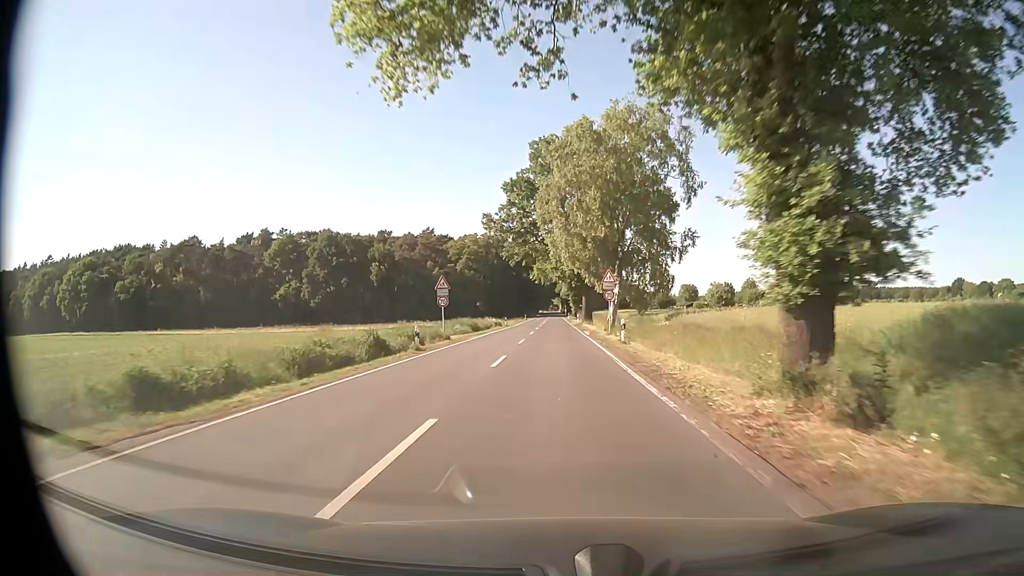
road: secondary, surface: asphalt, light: Day
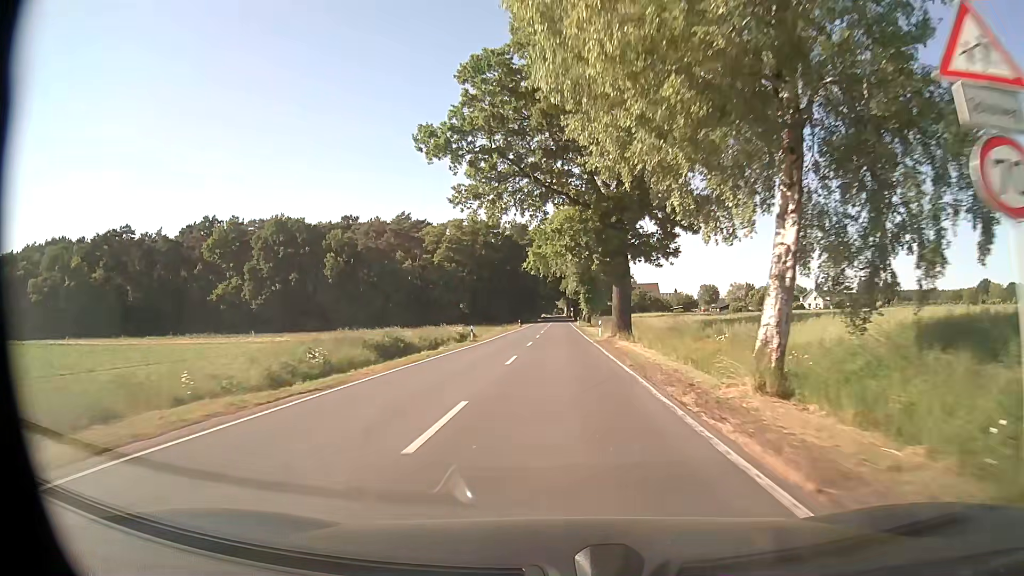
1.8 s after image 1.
(-0.1, +33.8) m; 0°
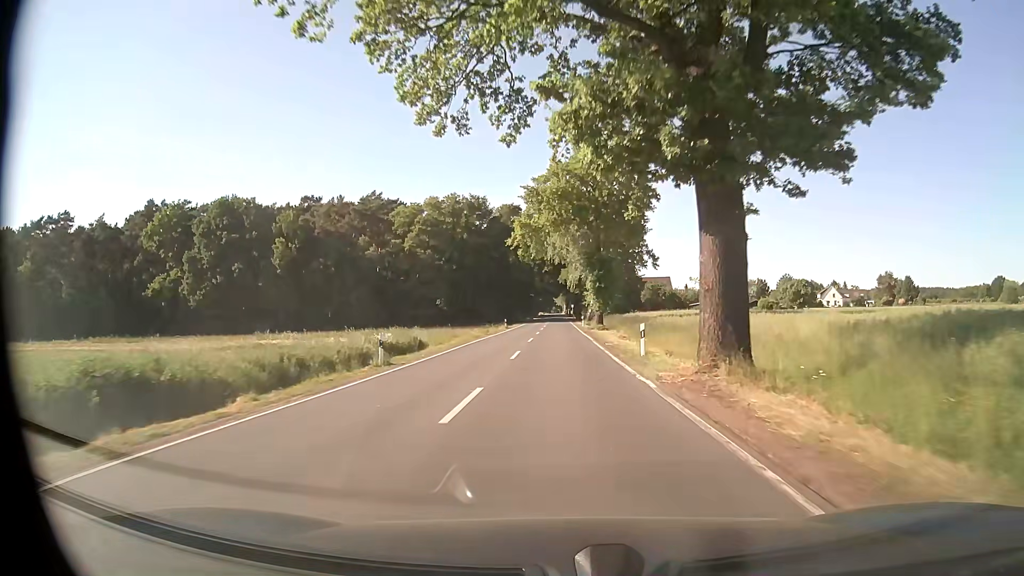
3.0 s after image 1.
(0.0, +22.5) m; 0°
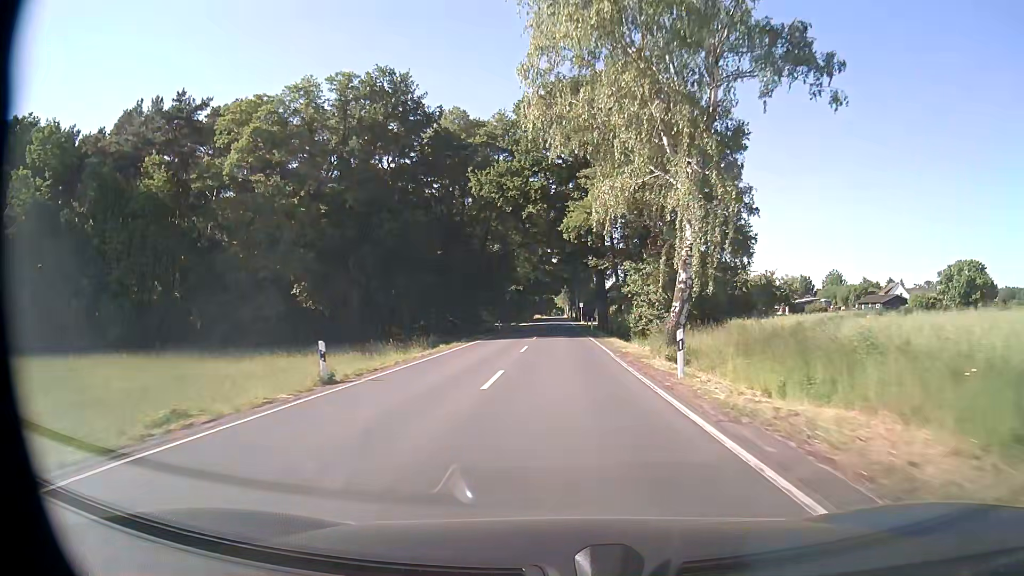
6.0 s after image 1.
(+0.1, +56.5) m; 0°
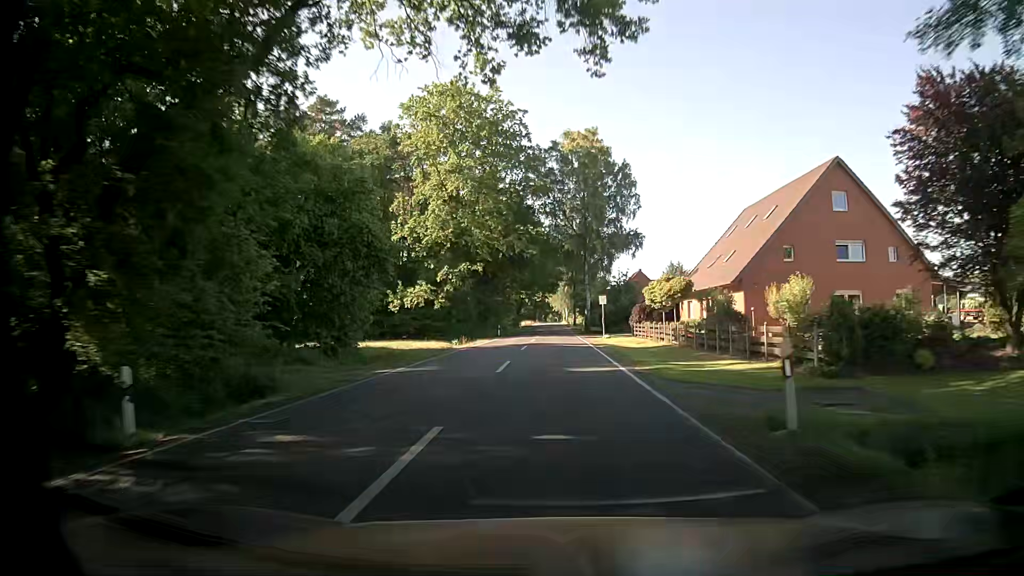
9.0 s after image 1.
(+0.4, +56.5) m; +1°
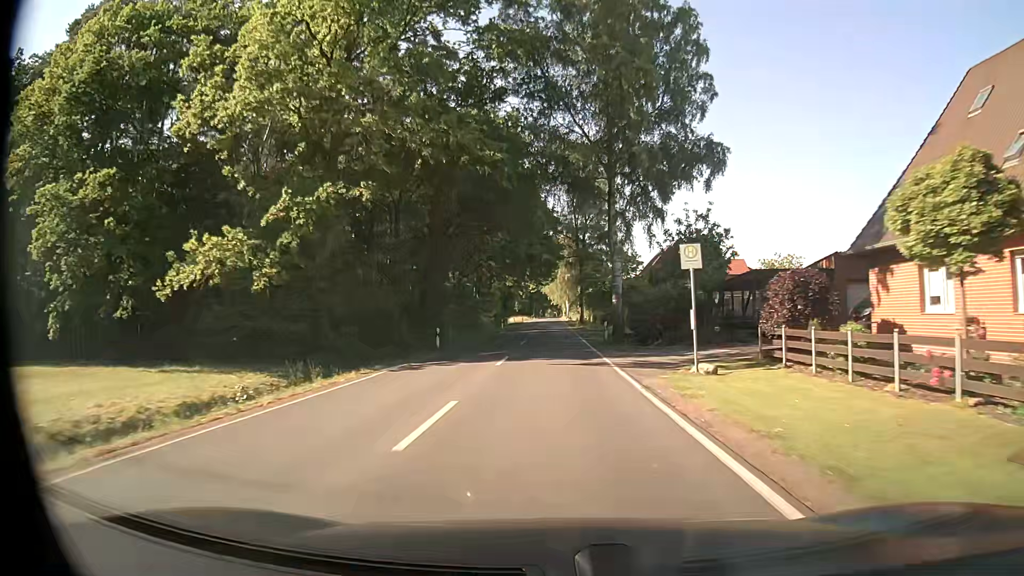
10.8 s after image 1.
(-0.2, +33.8) m; 0°
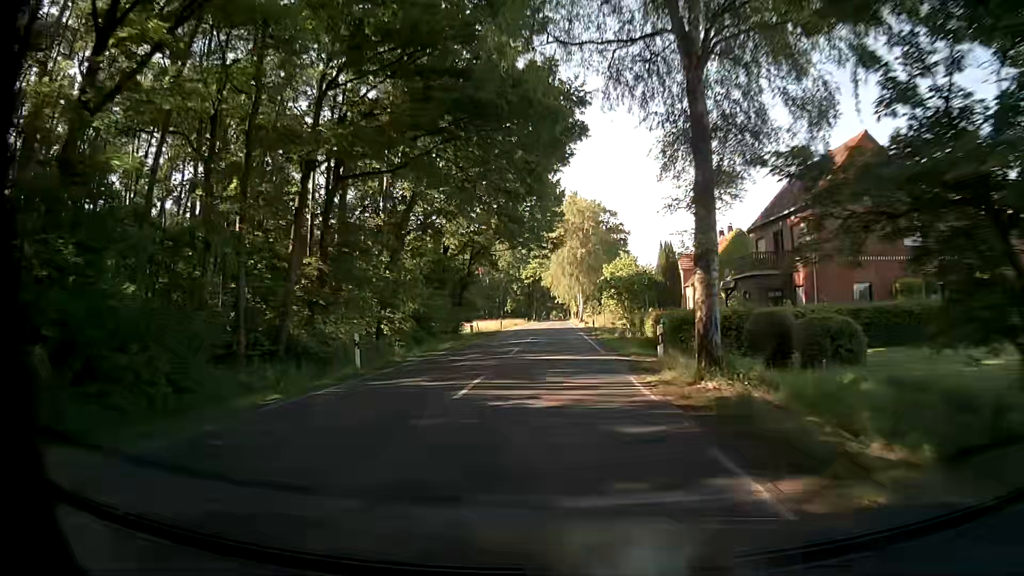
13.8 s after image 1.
(-0.3, +56.5) m; -1°
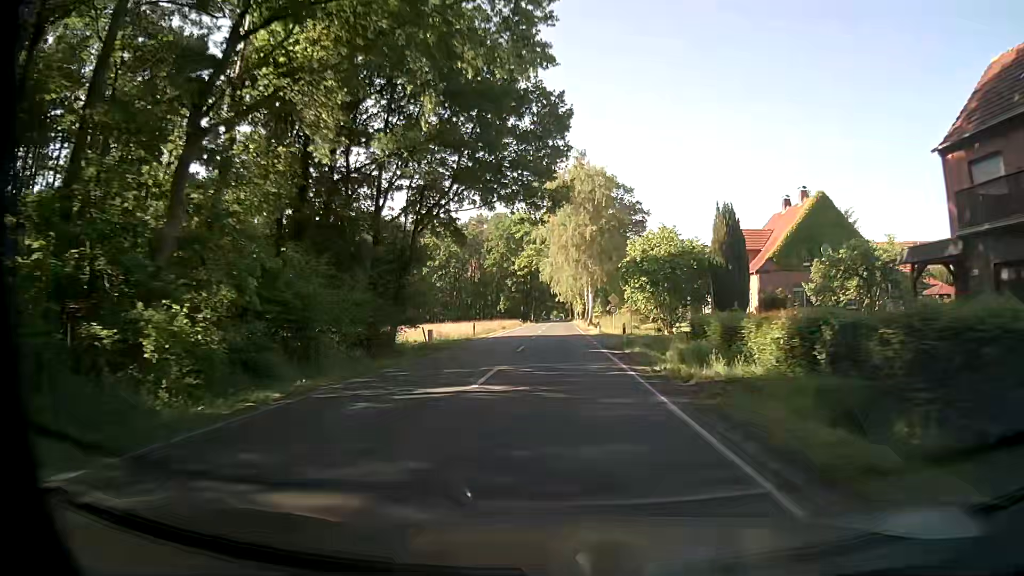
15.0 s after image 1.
(+0.1, +22.5) m; +1°
(0, +10) (0, +20) (0, +30) (0, +40) (0, +50) (0, +60) (0, +70) (-1, +80) (-1, +90) (-1, +100) m
